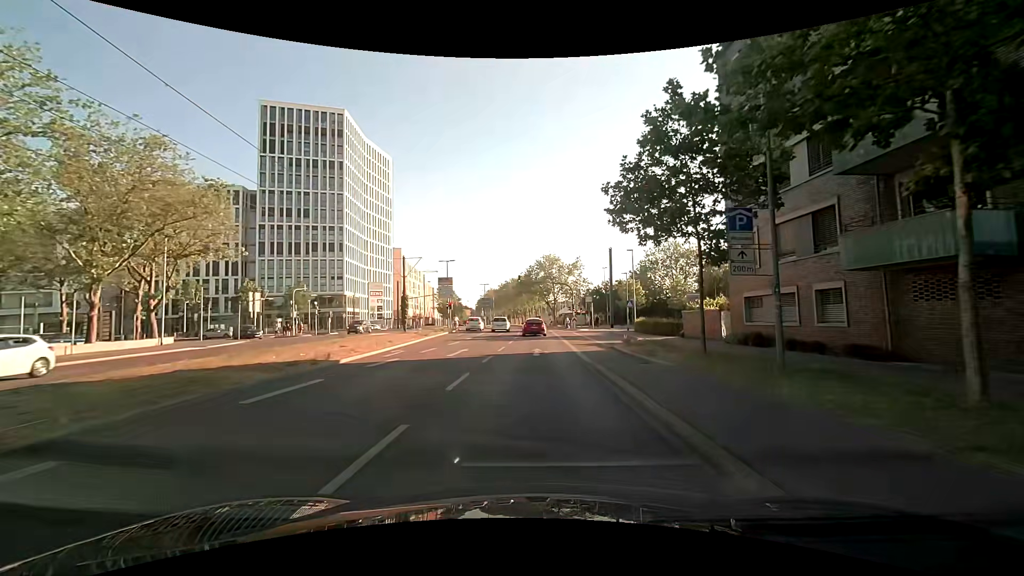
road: secondary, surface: asphalt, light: Day
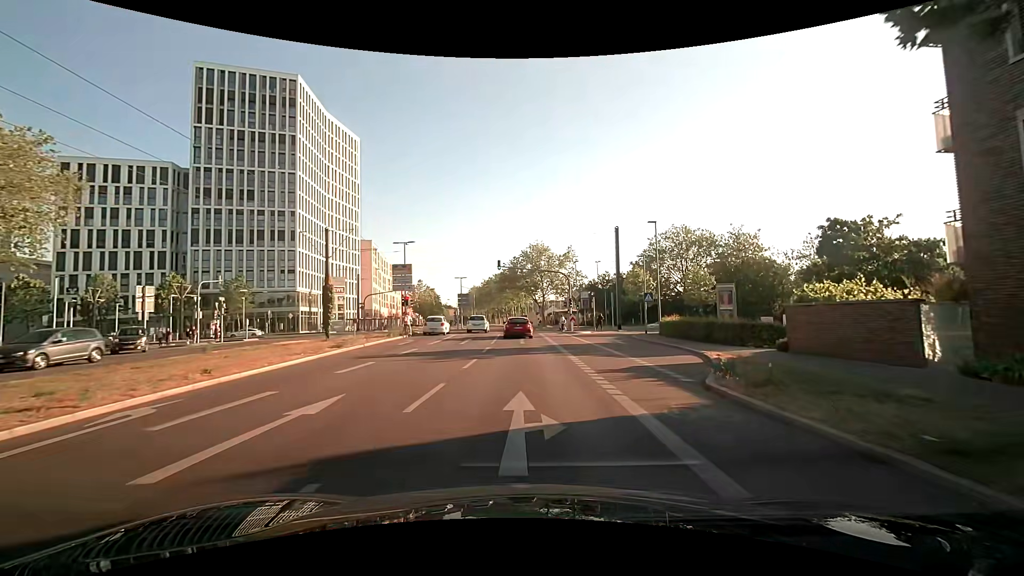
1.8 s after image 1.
(+0.2, +14.4) m; +1°
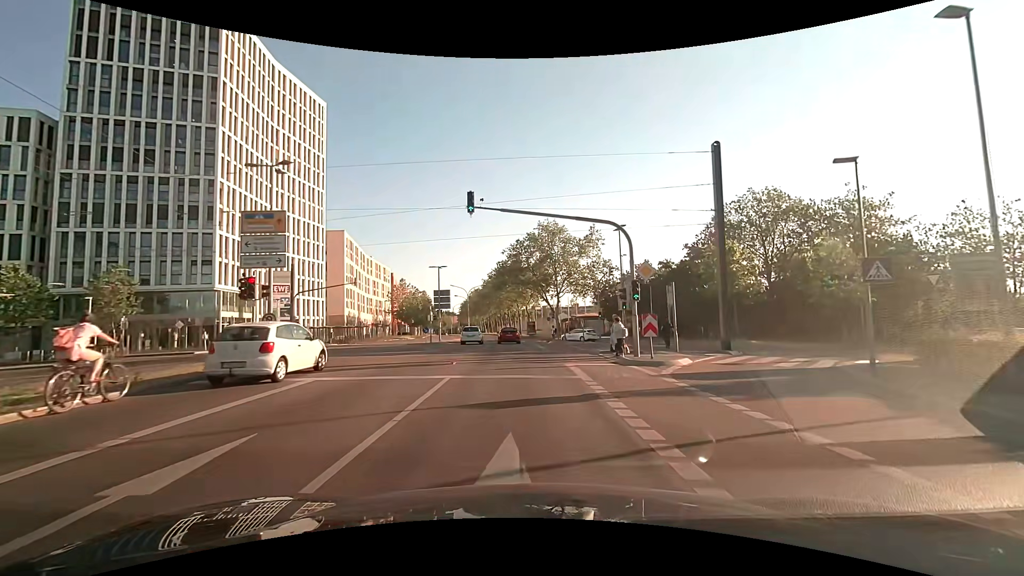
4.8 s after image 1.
(-0.1, +25.7) m; -1°
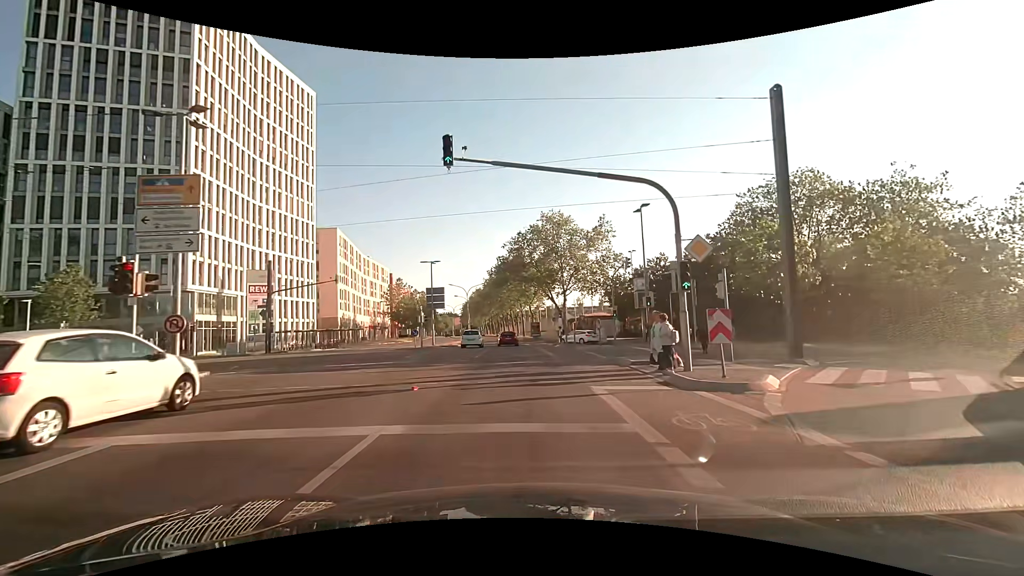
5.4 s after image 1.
(0.0, +6.0) m; 0°
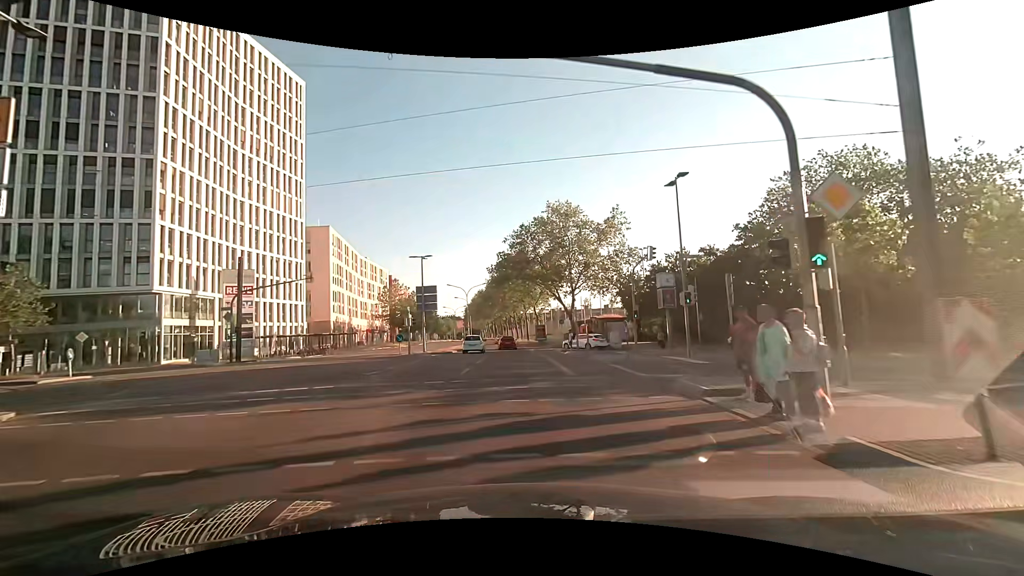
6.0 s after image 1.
(-0.1, +6.2) m; -1°
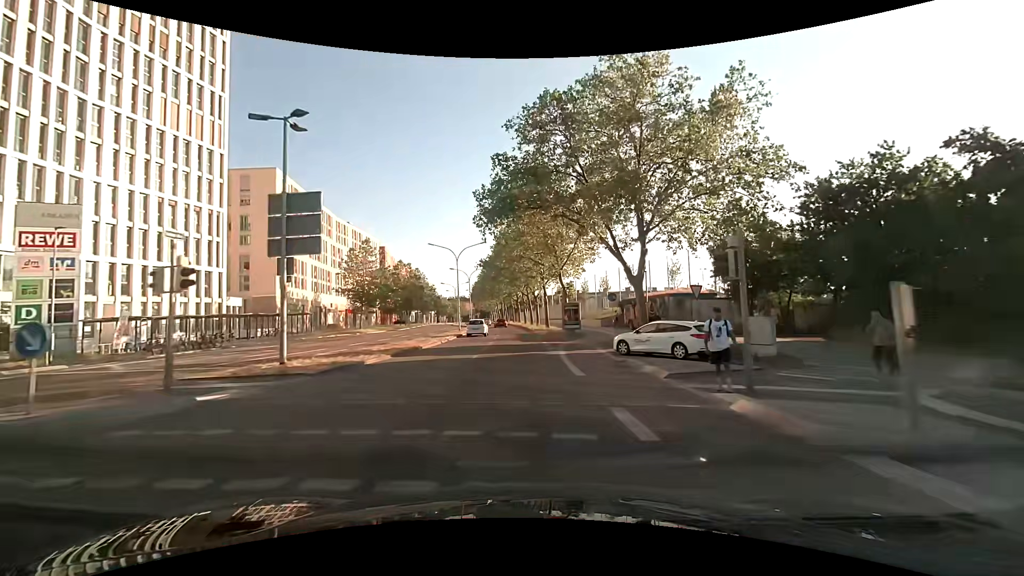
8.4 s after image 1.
(-0.6, +26.9) m; -2°
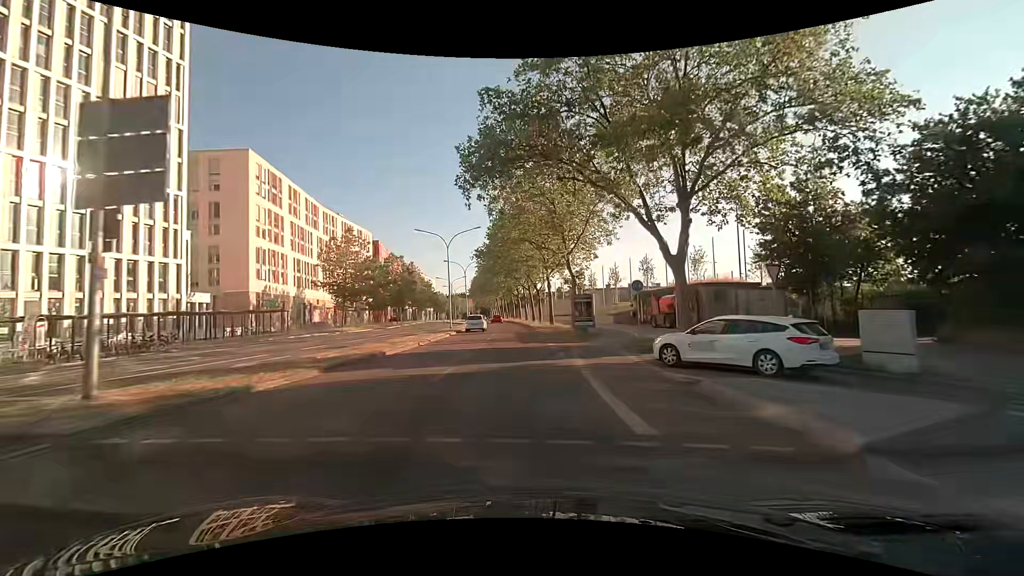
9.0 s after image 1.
(0.0, +7.2) m; 0°
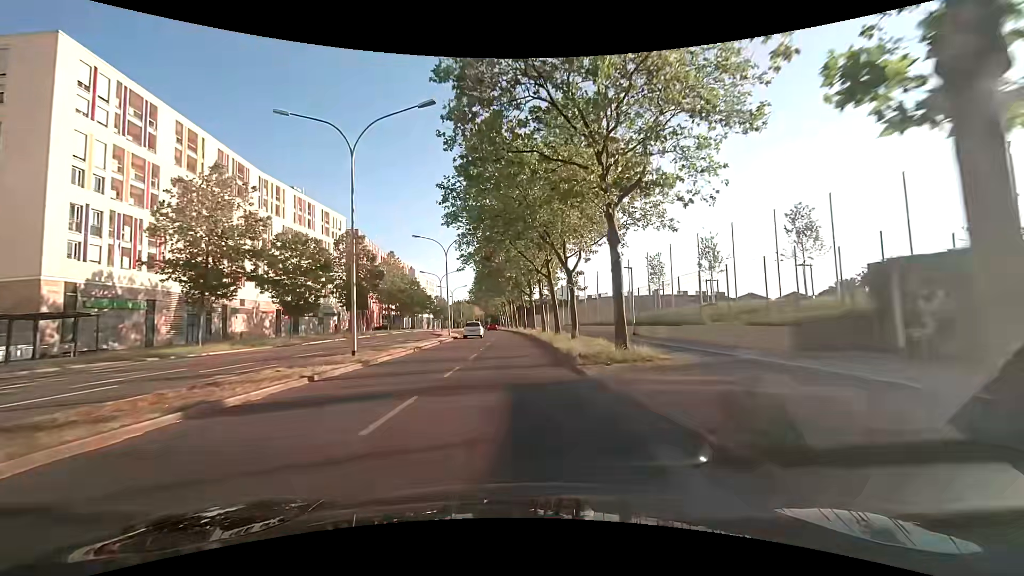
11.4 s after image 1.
(-0.5, +29.4) m; -3°
(0, +10) (0, +20) (0, +30) (-1, +40) (-1, +50) (-2, +60) (-3, +70) (-4, +80) (-5, +90) (-5, +100) m
